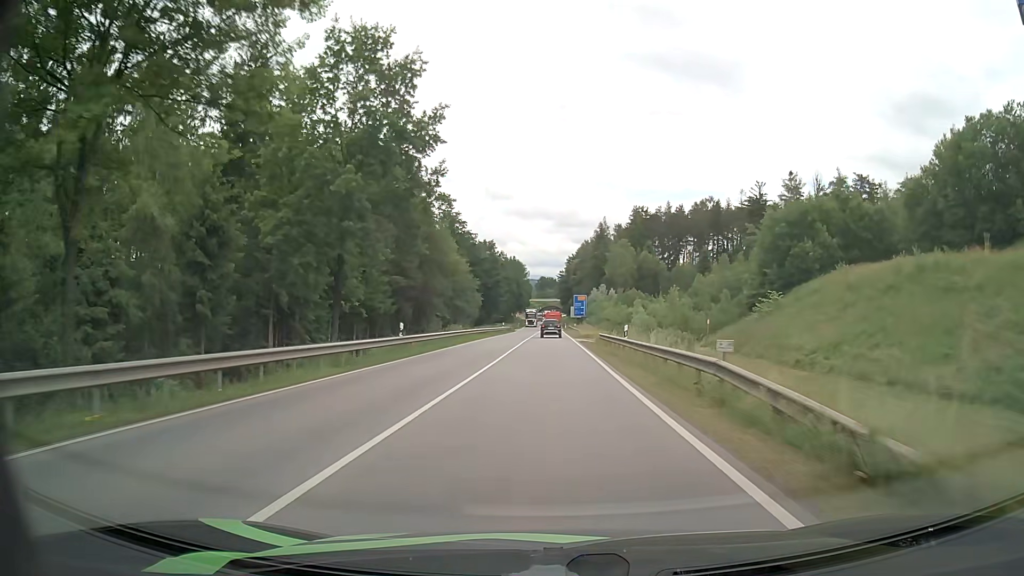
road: secondary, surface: asphalt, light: Day
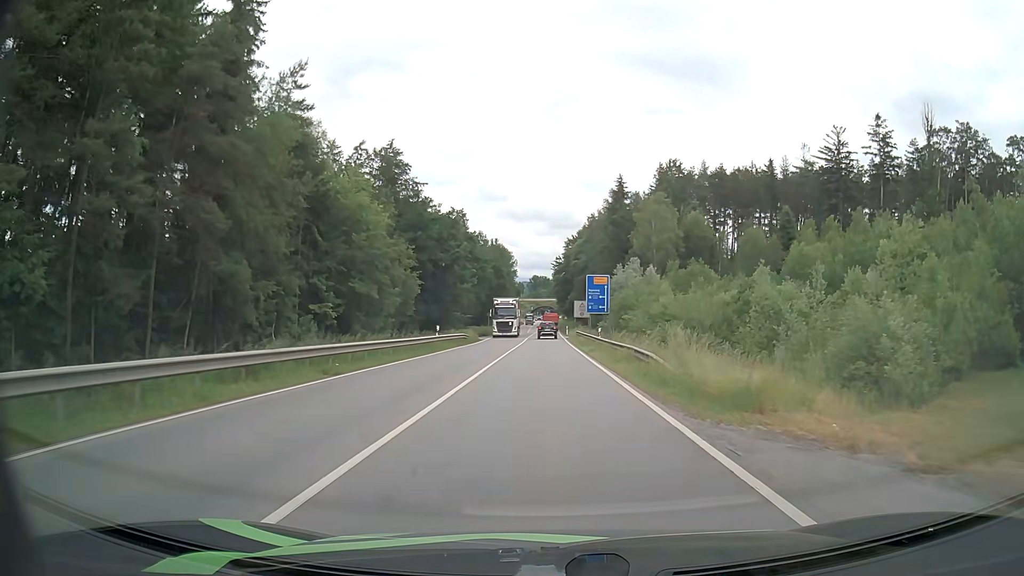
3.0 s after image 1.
(0.0, +49.0) m; 0°
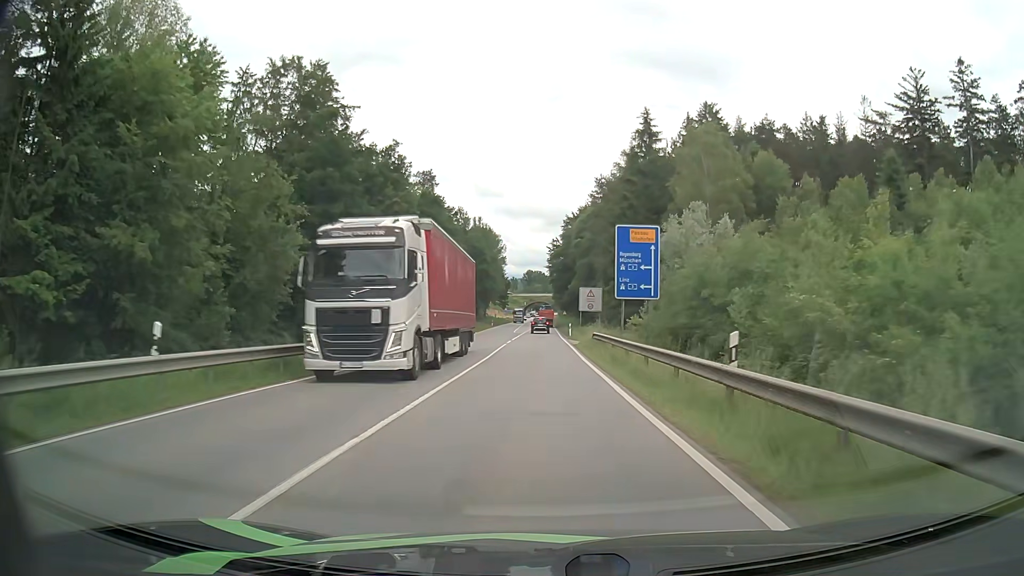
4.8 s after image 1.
(+0.1, +28.8) m; 0°
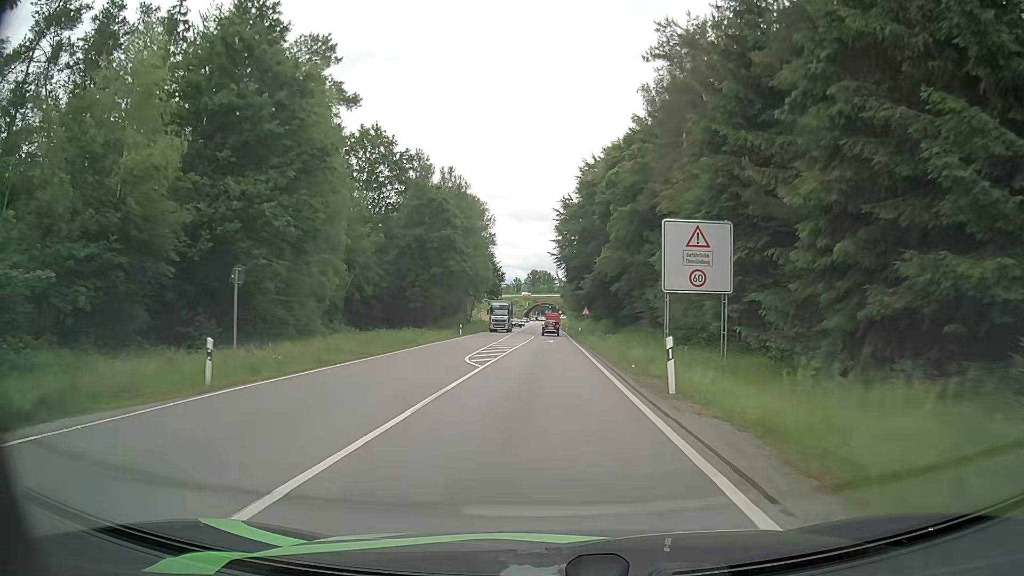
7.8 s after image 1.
(-0.3, +47.0) m; -1°
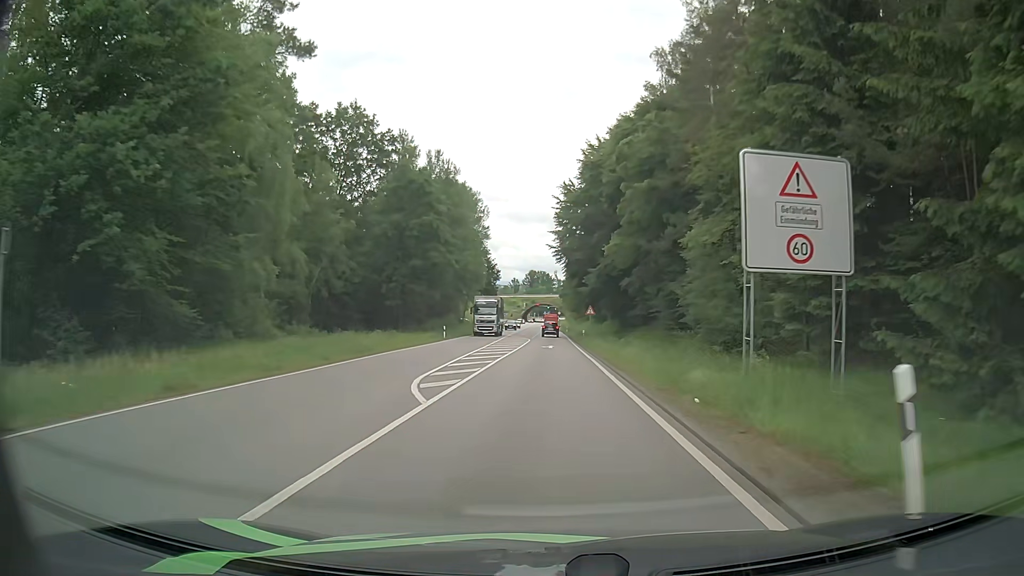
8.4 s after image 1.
(0.0, +9.2) m; 0°
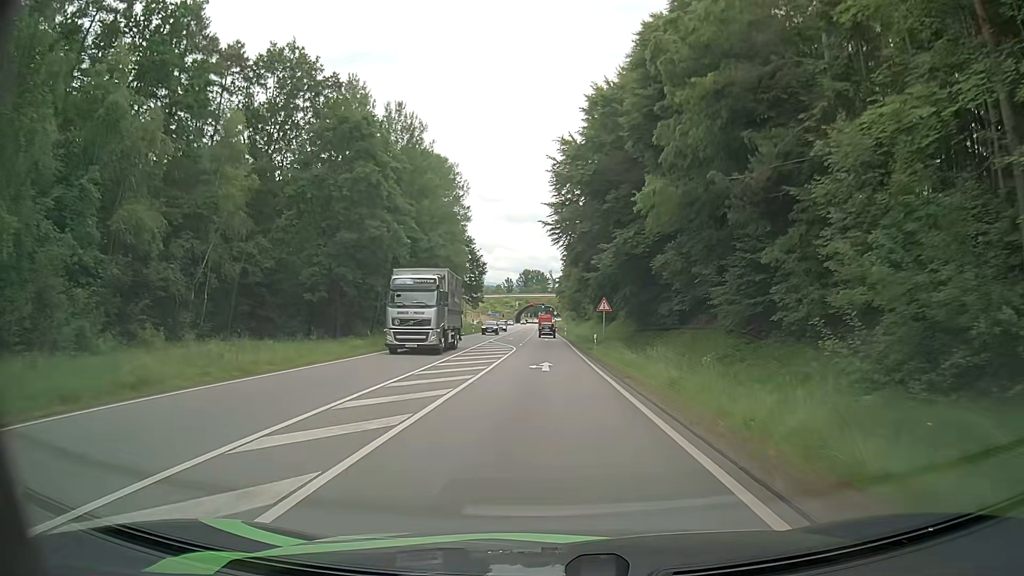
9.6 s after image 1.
(+0.2, +18.3) m; +1°
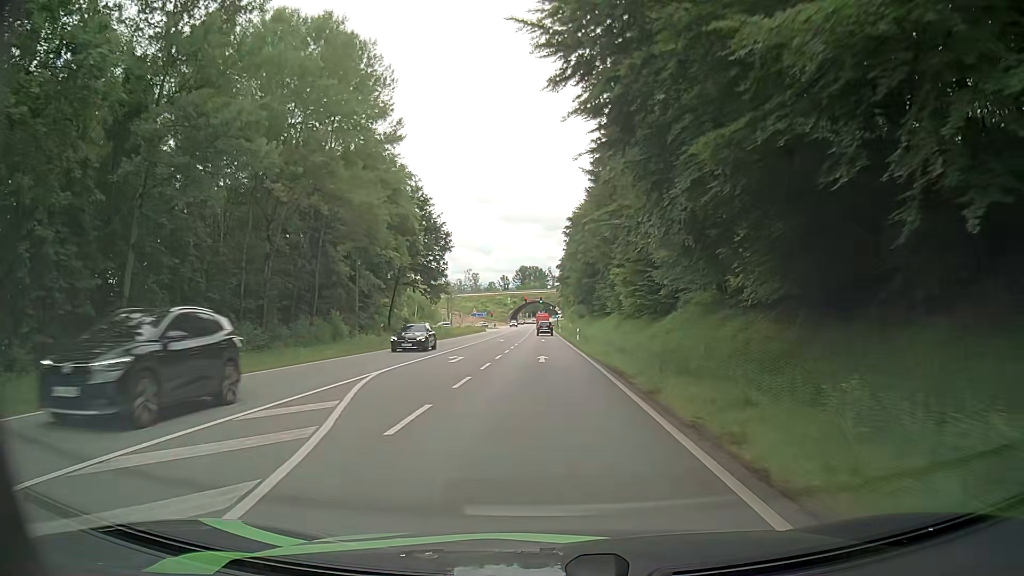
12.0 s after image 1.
(-0.1, +37.1) m; -1°
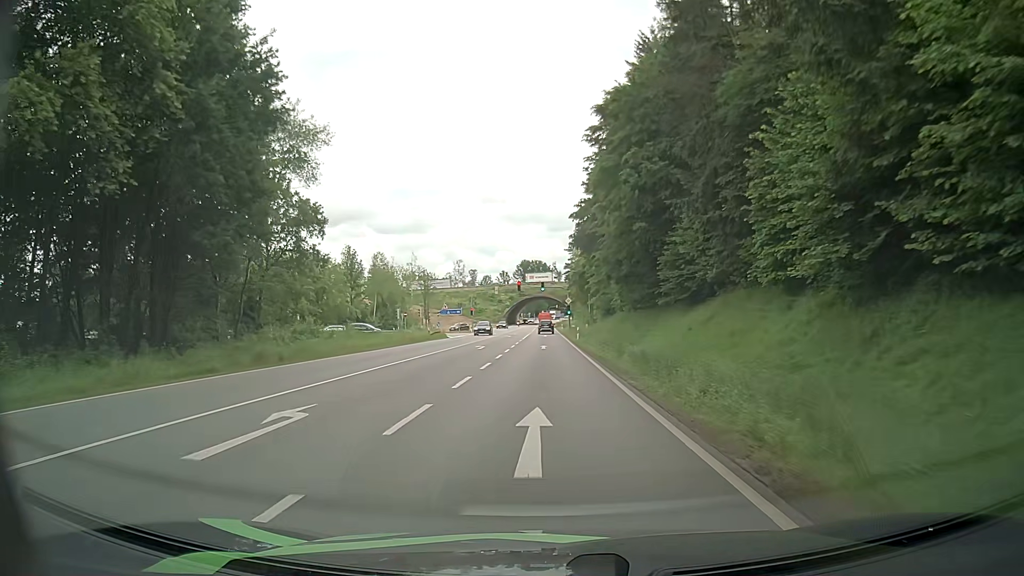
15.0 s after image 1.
(+0.2, +48.0) m; 0°
(0, +10) (0, +20) (0, +30) (0, +40) (0, +50) (-1, +60) (-1, +70) (-1, +80) (-1, +90) (-1, +100) m
